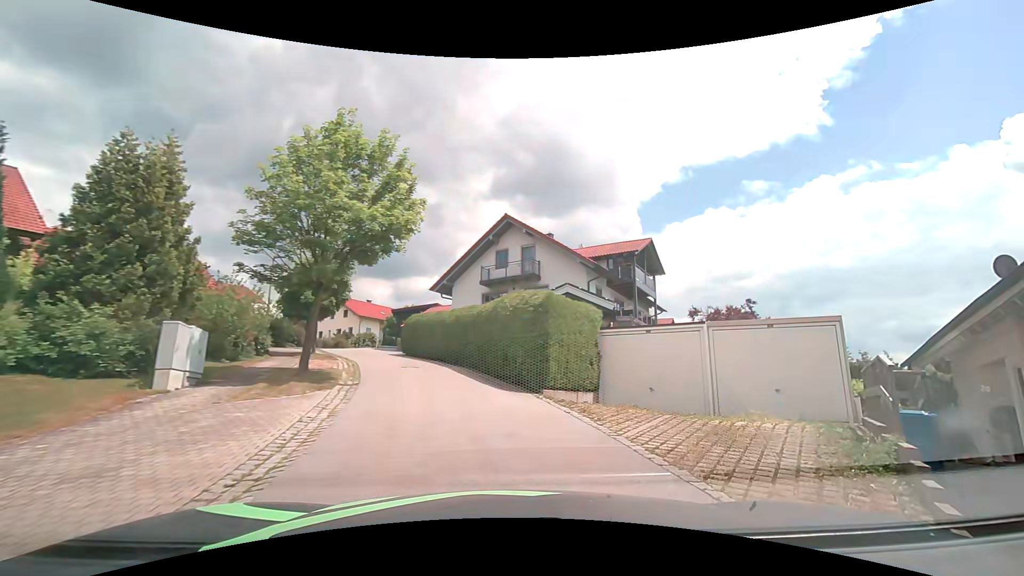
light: Day
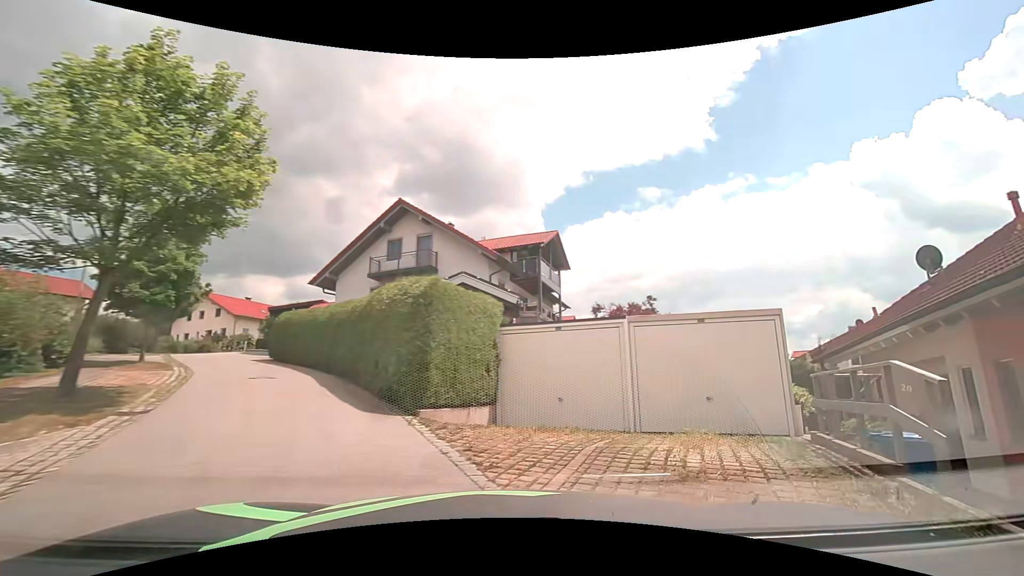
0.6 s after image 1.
(+0.2, +3.0) m; +10°
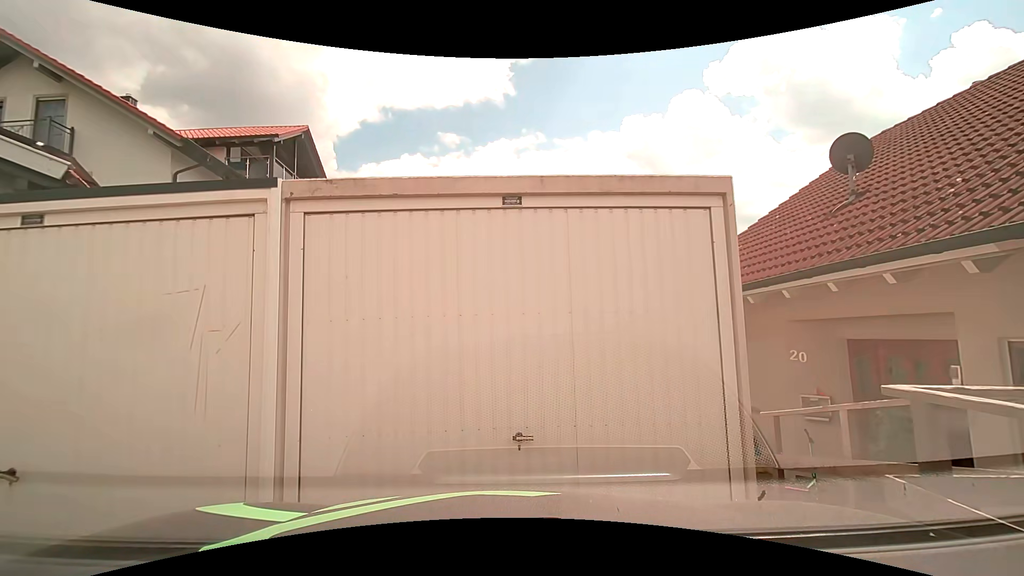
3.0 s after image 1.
(+1.8, +6.9) m; +25°
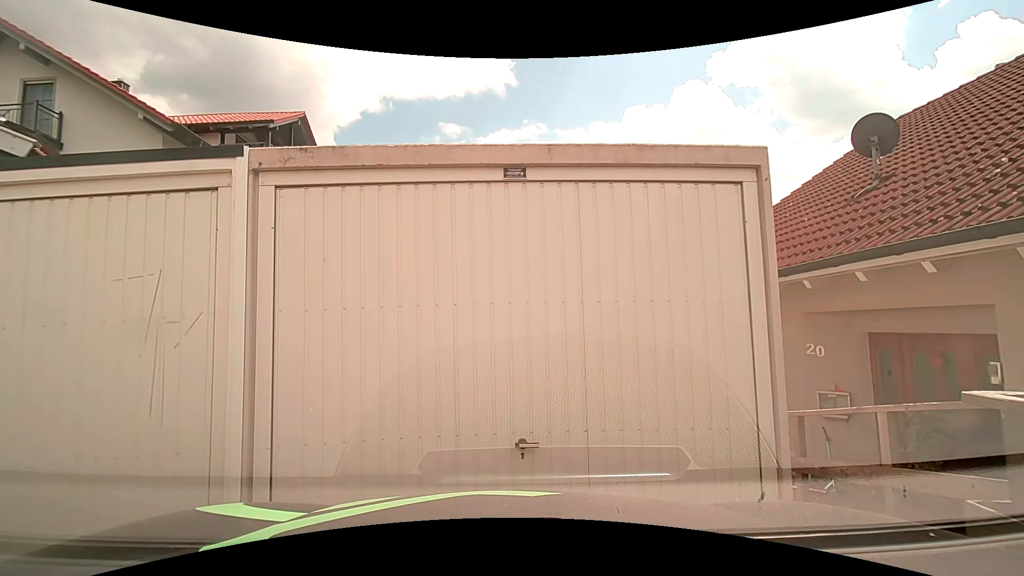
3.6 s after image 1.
(0.0, +0.4) m; 0°
